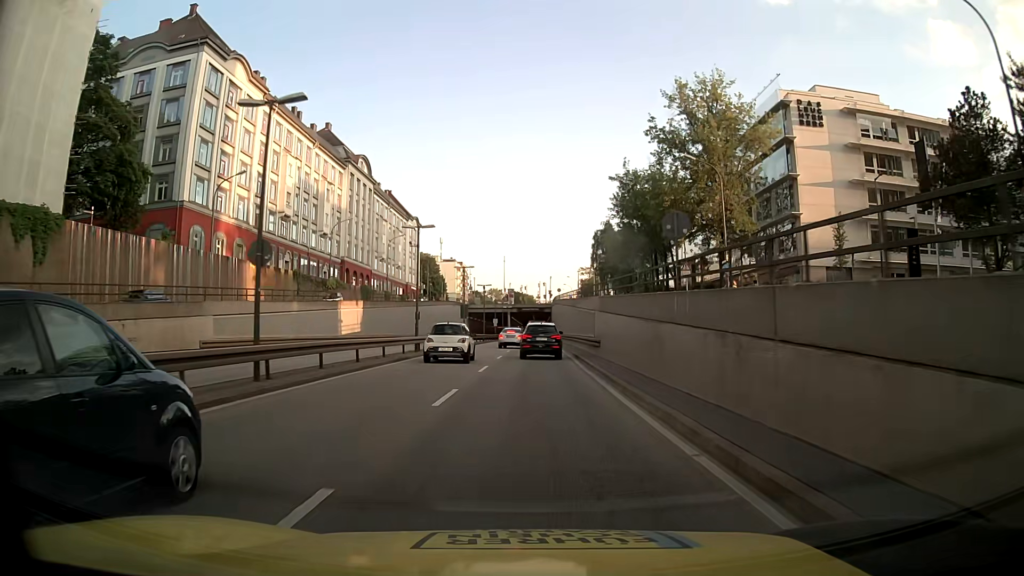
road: trunk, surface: asphalt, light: Day
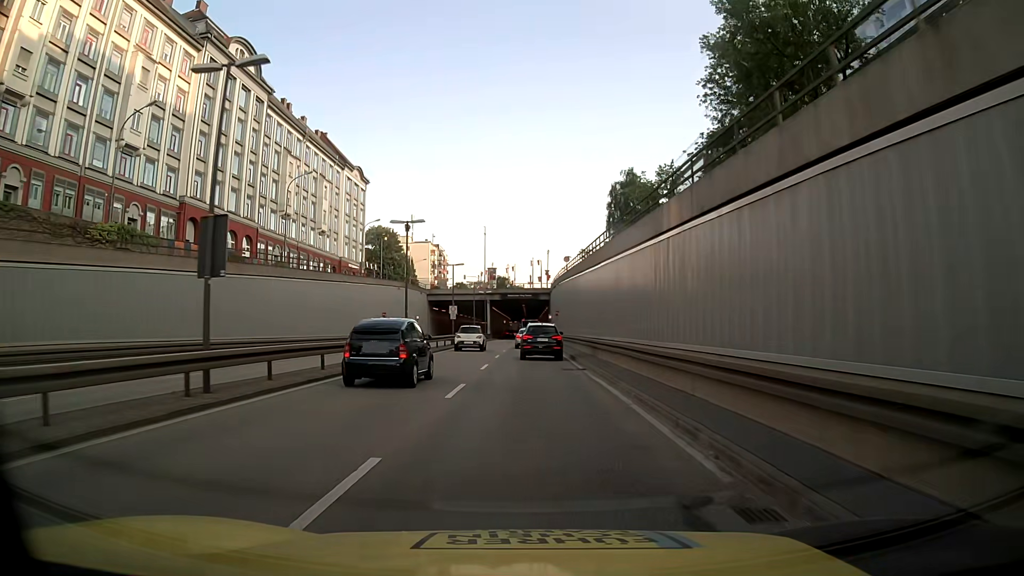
(+0.5, +43.8) m; +1°
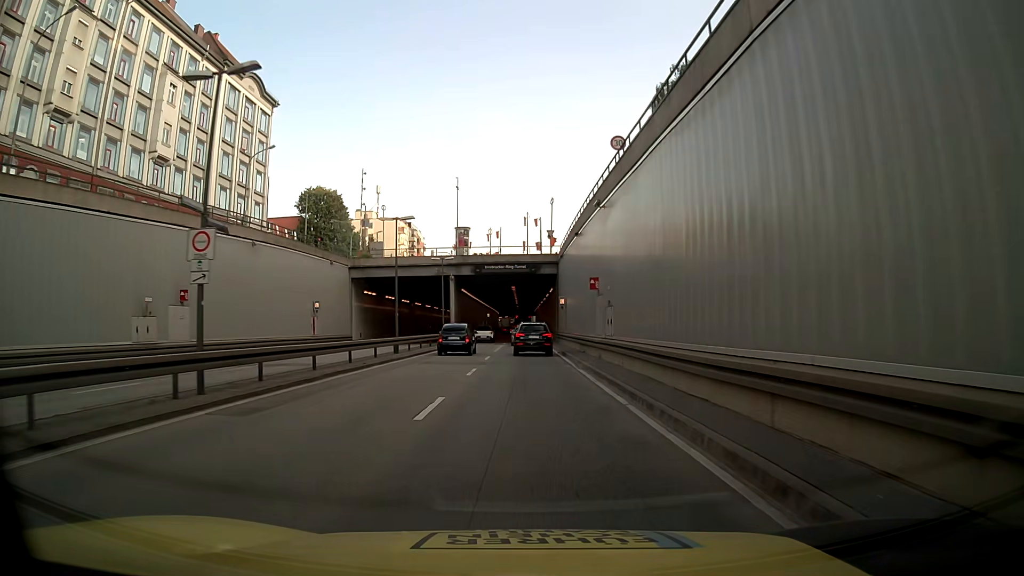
(+0.1, +40.3) m; 0°
(0, +10) (0, +20) (0, +30) (0, +40) (0, +50) (0, +60) (0, +70) (0, +80) (0, +90) (+1, +100) m
